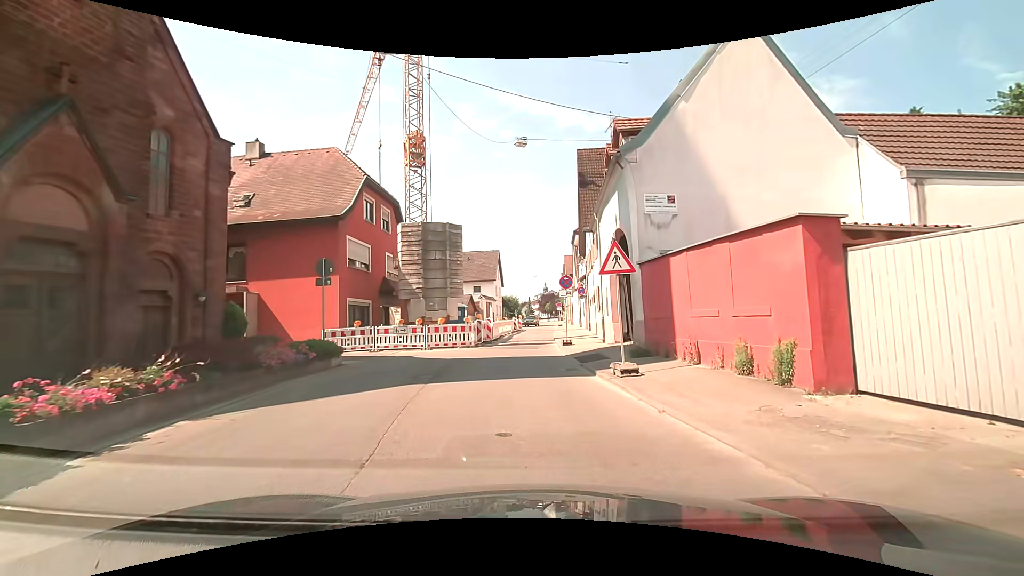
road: residential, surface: asphalt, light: Day
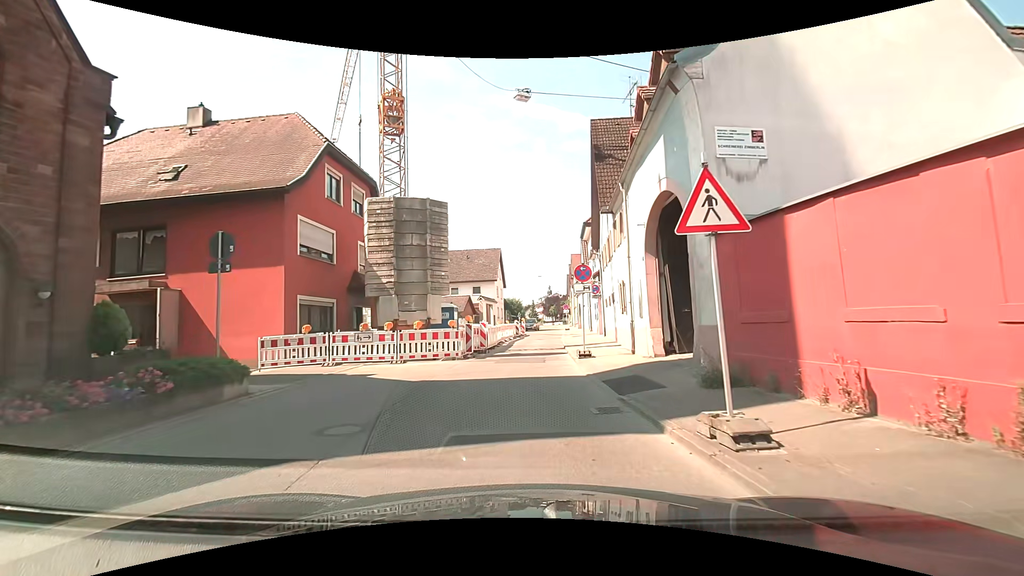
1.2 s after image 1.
(+0.1, +5.5) m; 0°
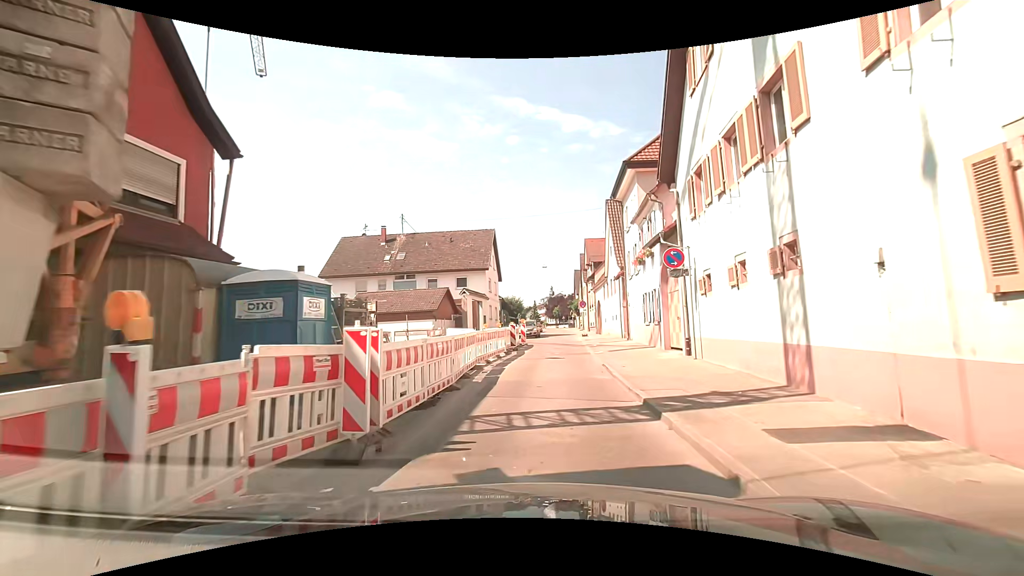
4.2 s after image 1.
(0.0, +15.9) m; +1°
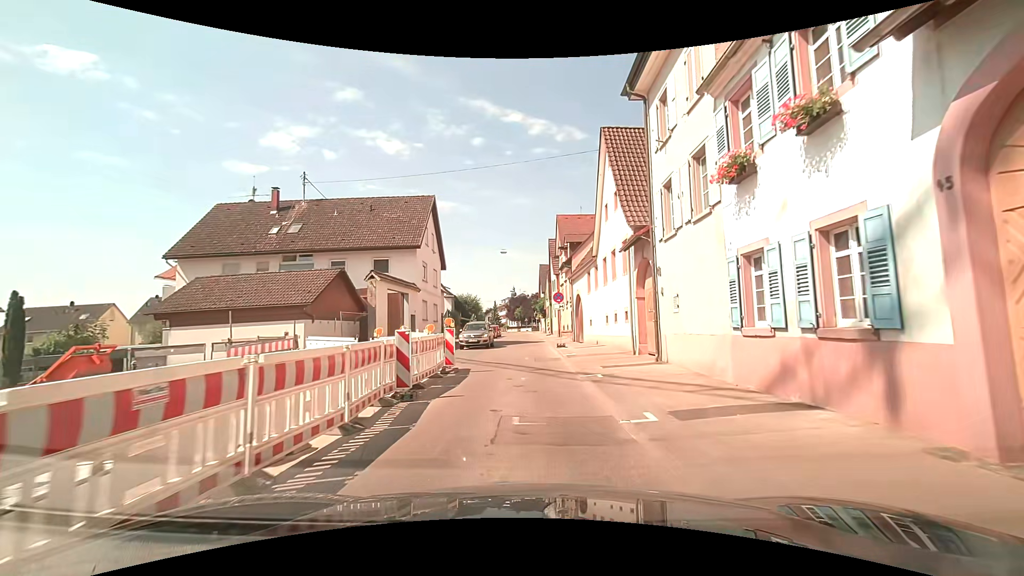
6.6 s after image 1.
(+0.6, +14.7) m; +4°
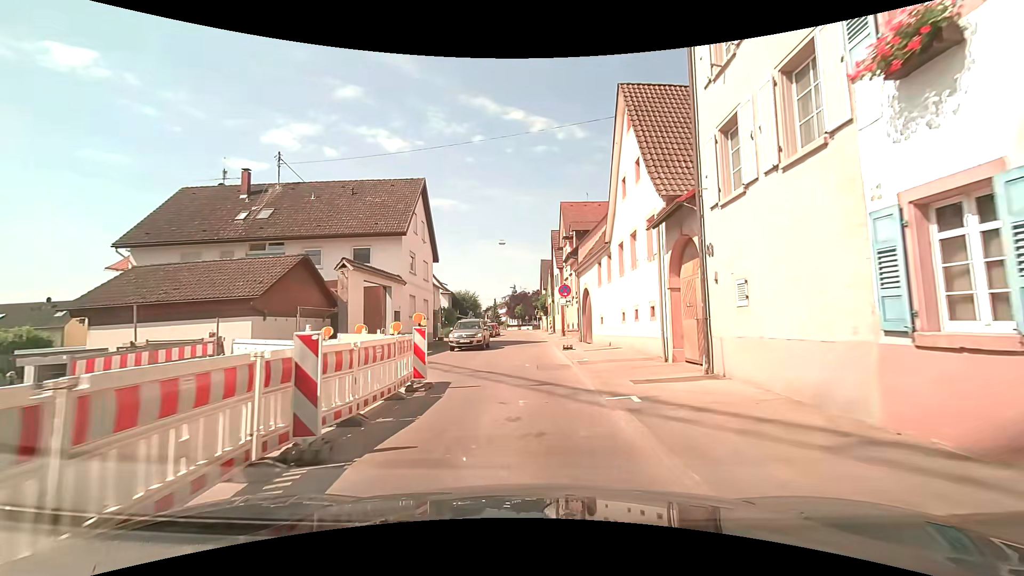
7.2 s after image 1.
(-0.1, +4.1) m; 0°
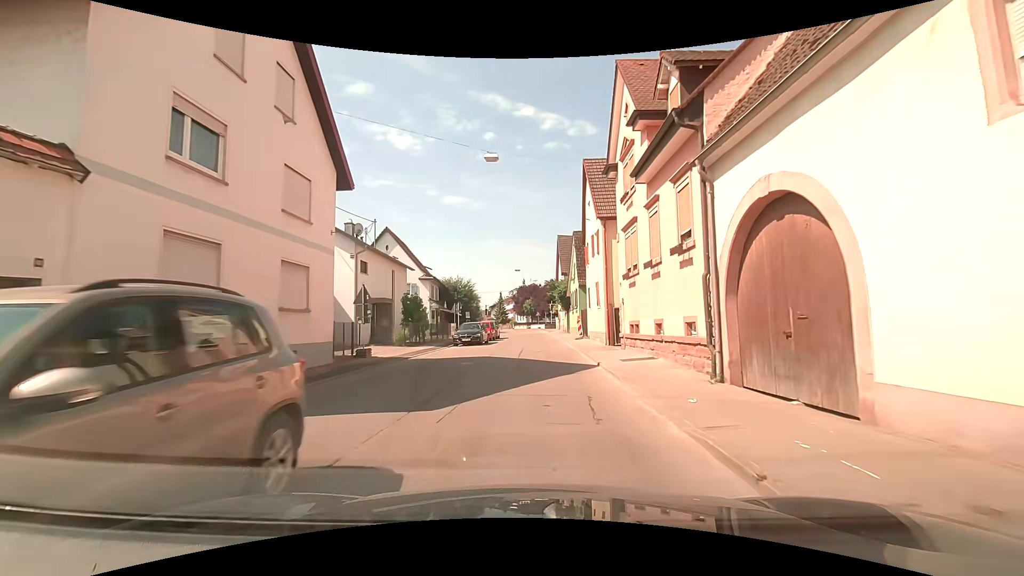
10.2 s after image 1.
(-0.3, +21.5) m; -1°
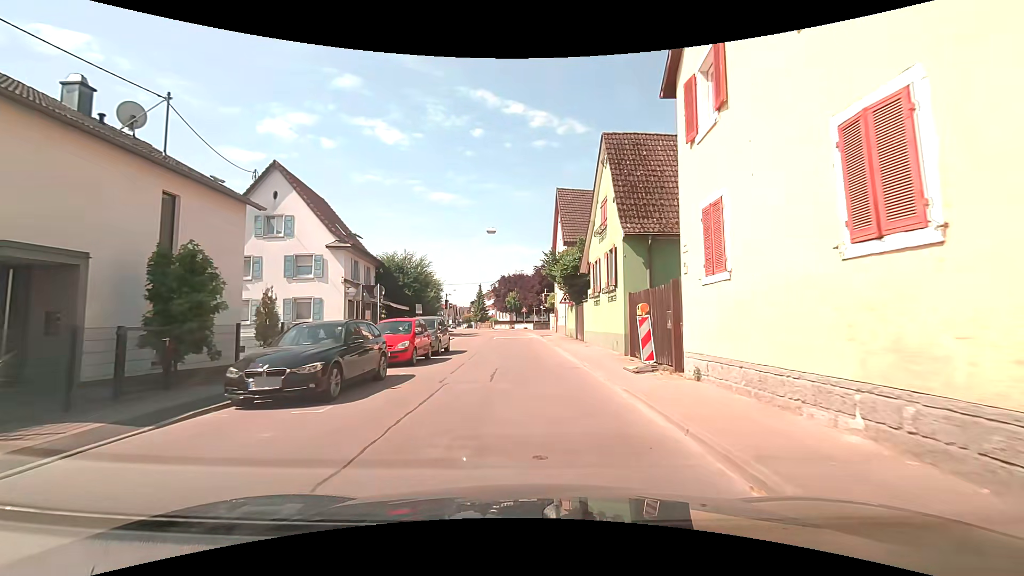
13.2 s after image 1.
(0.0, +21.8) m; +1°
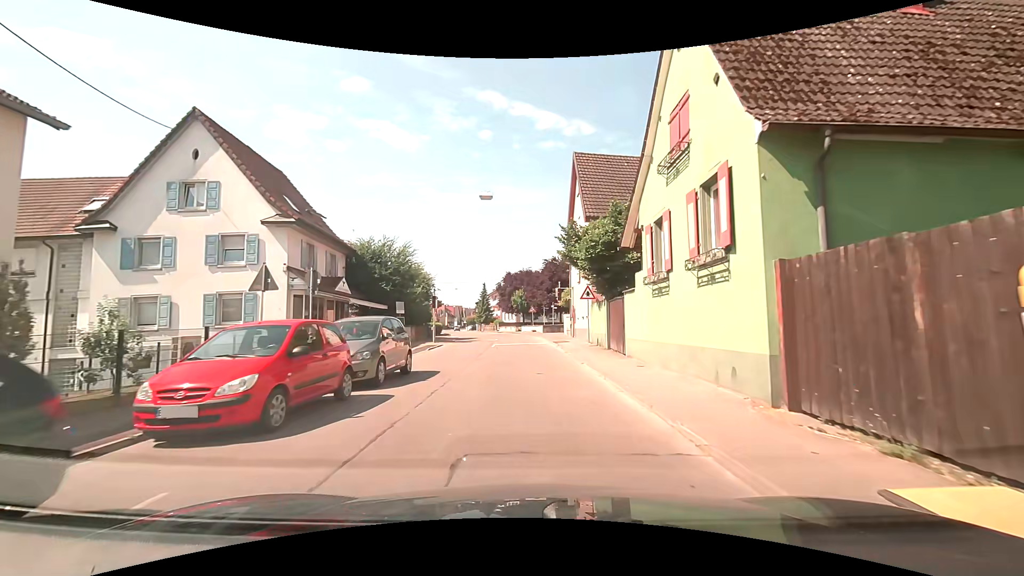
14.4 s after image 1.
(0.0, +9.0) m; +1°
(0, +10) (-1, +20) (-1, +30) (-2, +40) (-3, +50) (-5, +60) (-7, +69) (-9, +79) (-12, +89) (-14, +99) m
